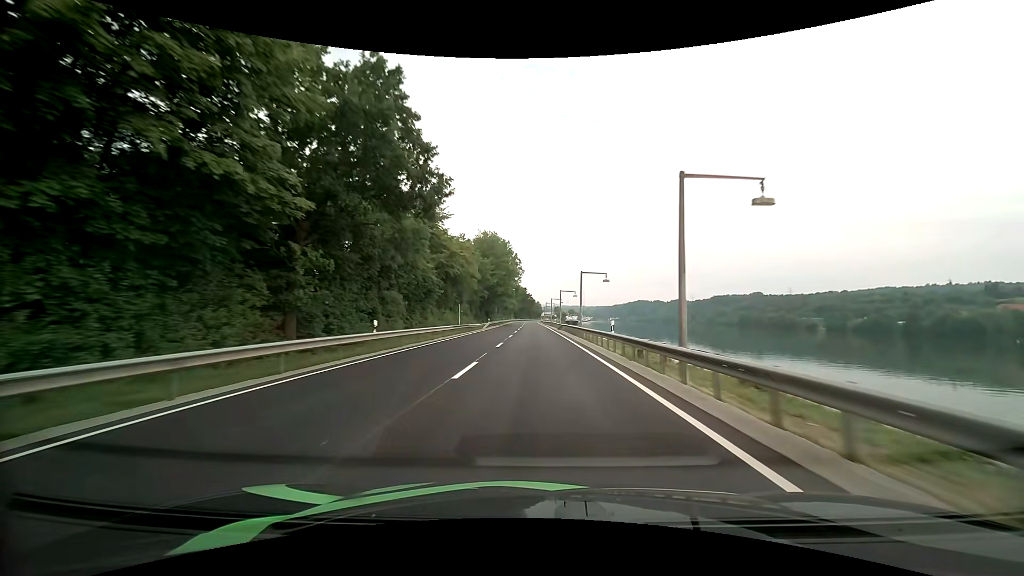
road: primary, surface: asphalt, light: Day
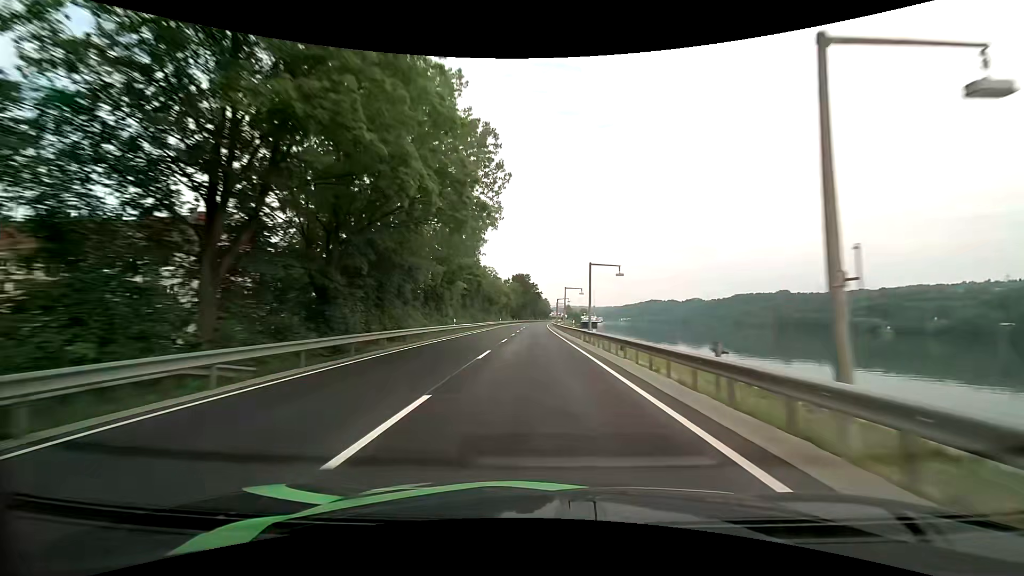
(-0.7, +78.8) m; -1°
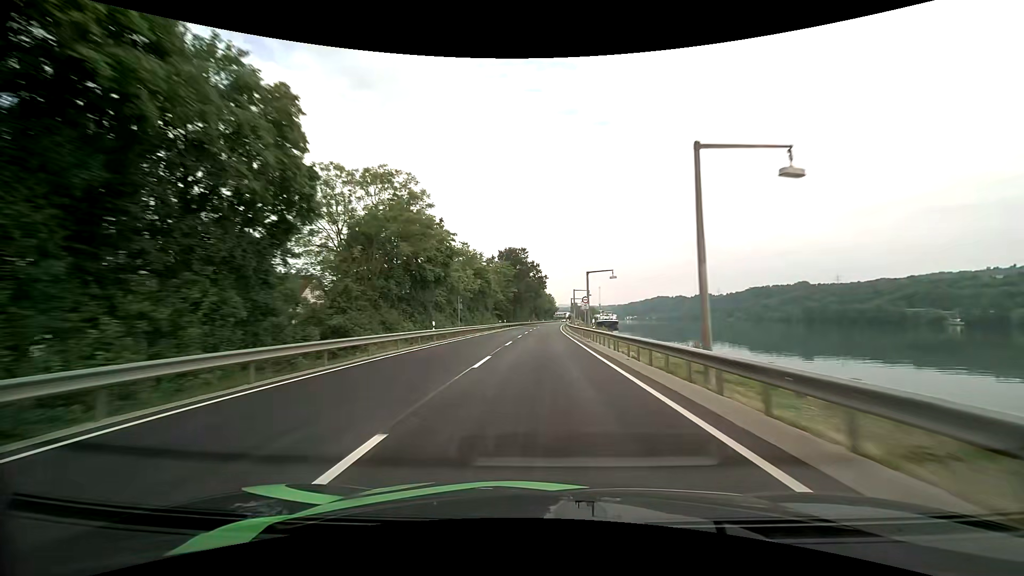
(-0.4, +63.2) m; 0°
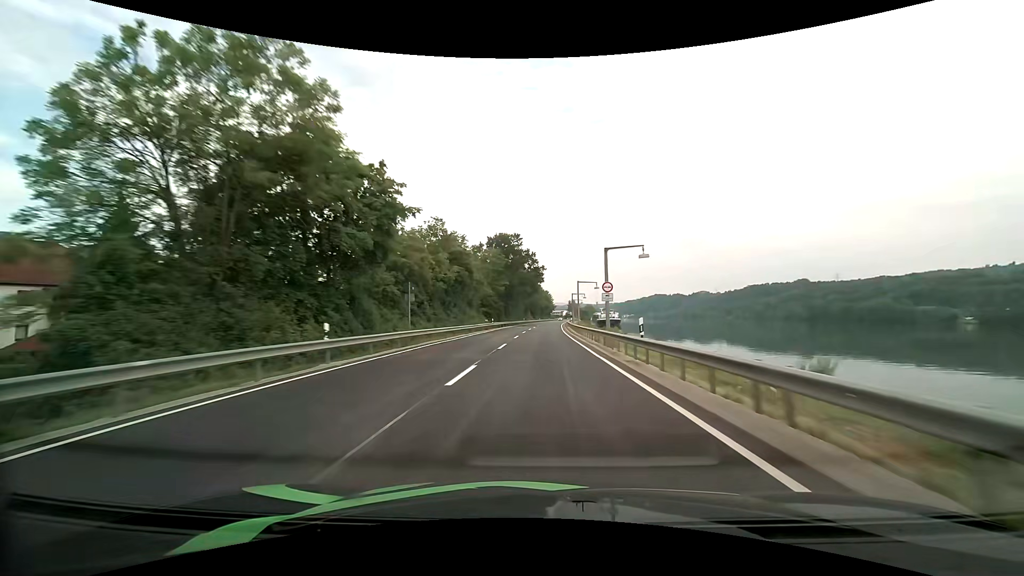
(+0.1, +15.7) m; 0°
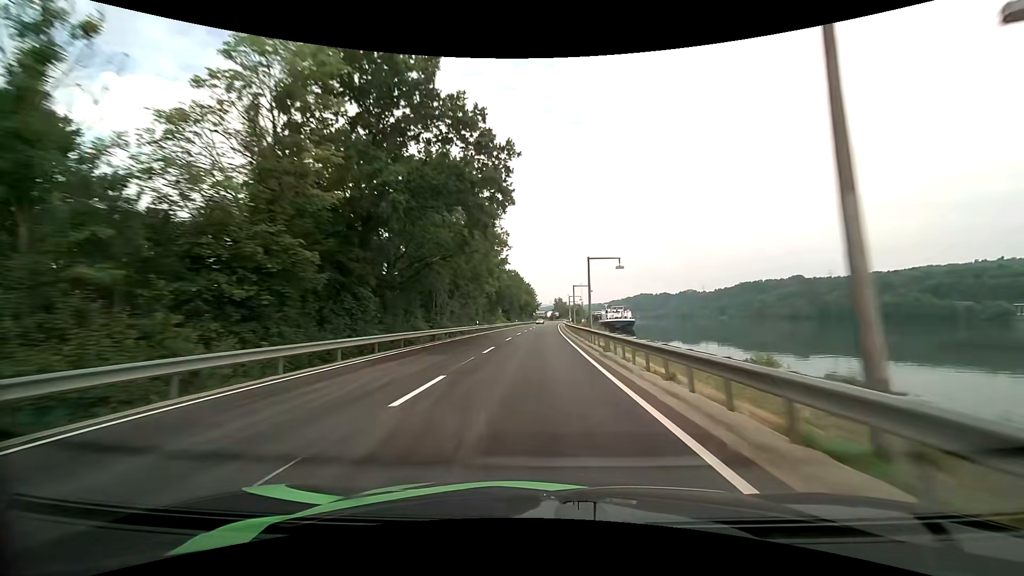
(+1.3, +62.4) m; +2°
(0, +10) (0, +20) (0, +30) (0, +40) (0, +50) (+1, +60) (+1, +70) (+1, +80) (+1, +90) (+2, +100) m
